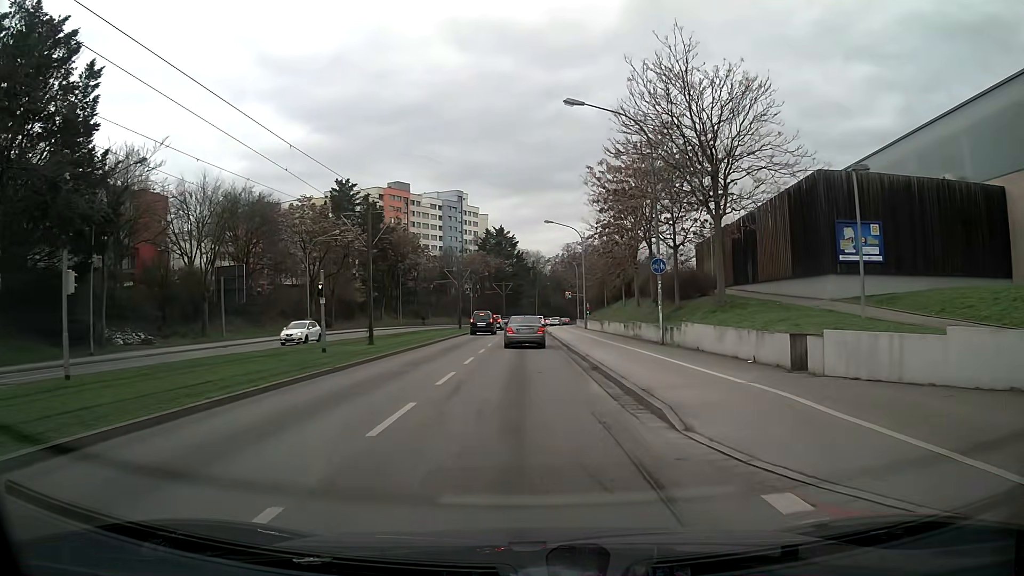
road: primary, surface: asphalt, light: Day
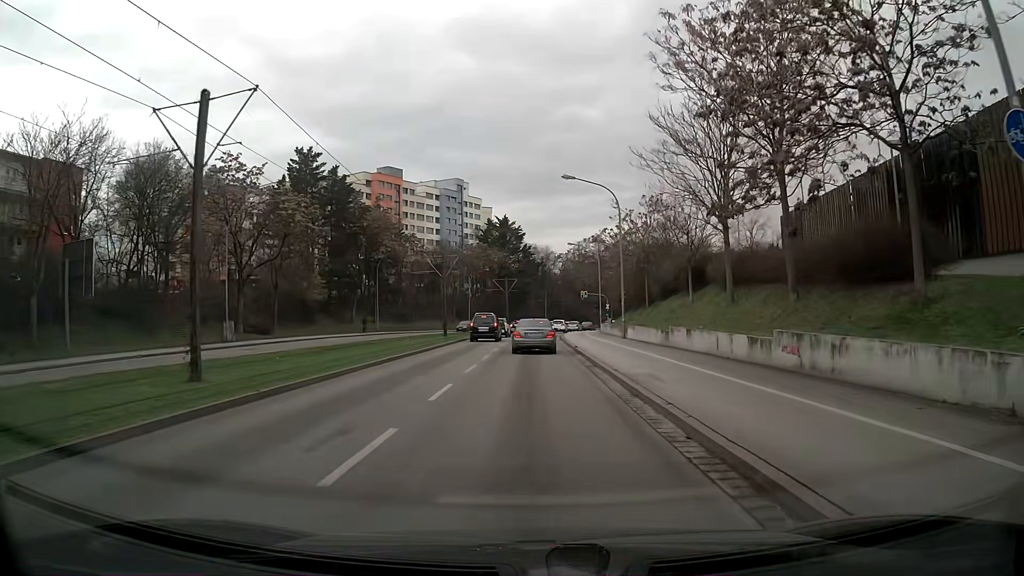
(-0.1, +20.2) m; -1°
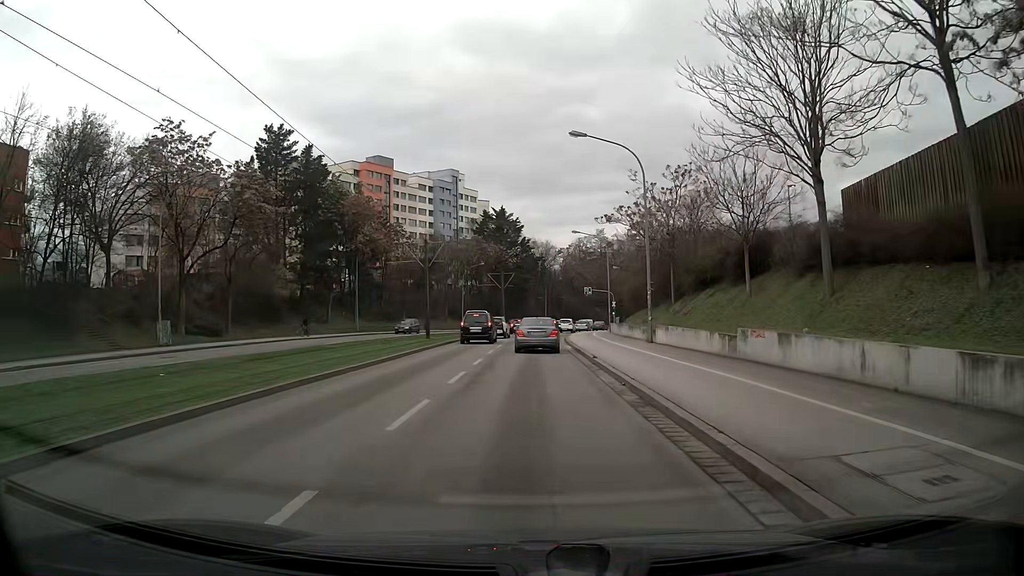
(+0.1, +9.2) m; 0°
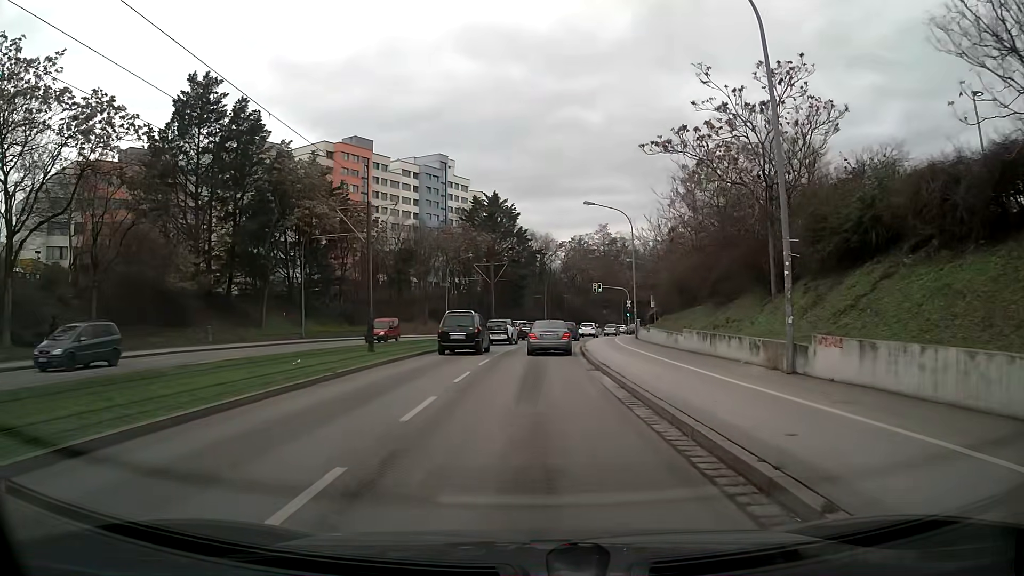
(0.0, +17.1) m; +2°
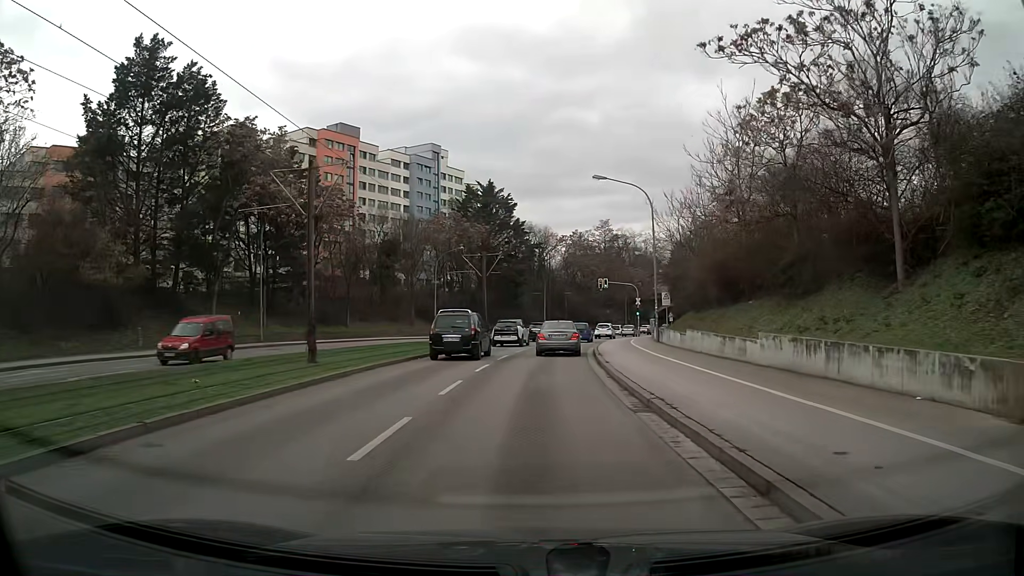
(-0.3, +8.7) m; -2°
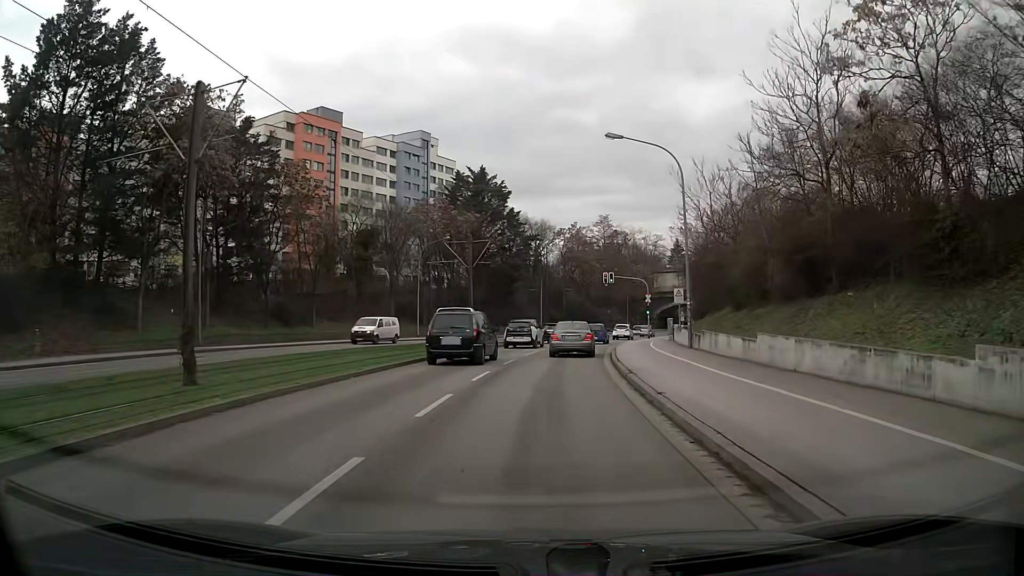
(+0.1, +9.0) m; +1°
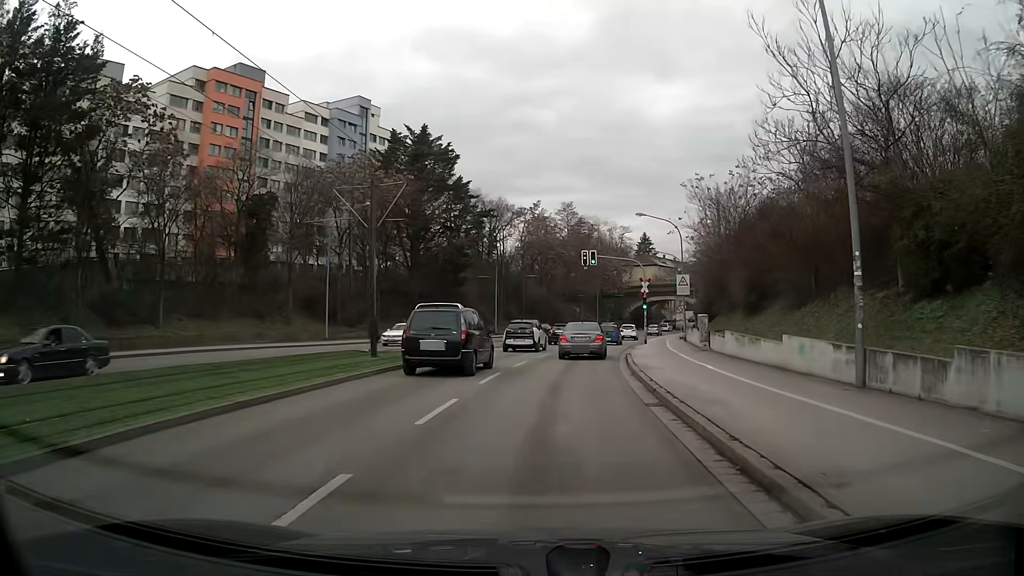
(+0.4, +18.8) m; +3°
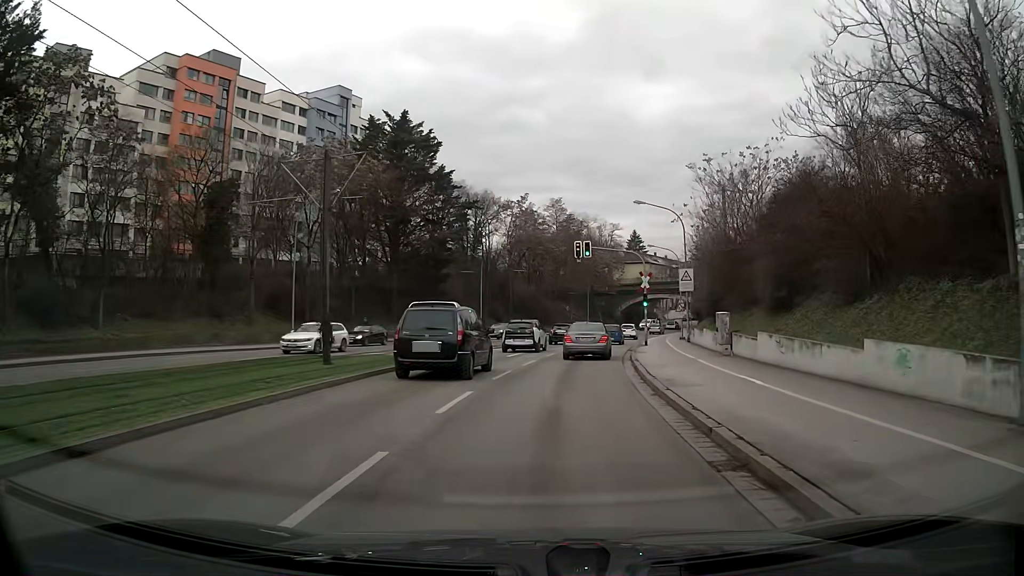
(+0.1, +4.9) m; +1°
(0, +10) (+1, +20) (+2, +30) (+4, +40) (+6, +50) (+8, +59) (+10, +69) (+13, +79) (+16, +88) (+19, +98) m
